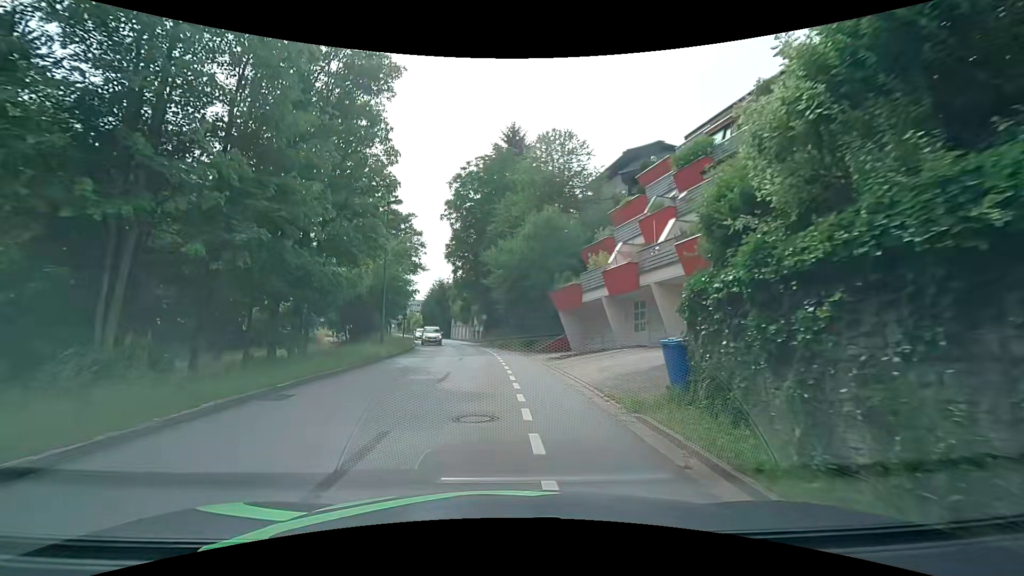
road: tertiary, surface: asphalt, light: Day
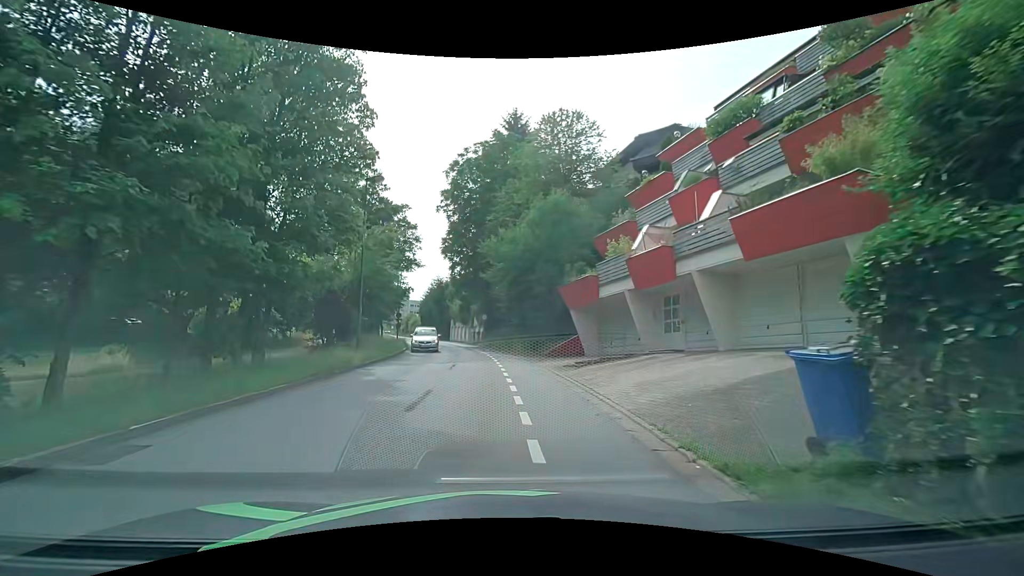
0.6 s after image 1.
(0.0, +4.3) m; 0°
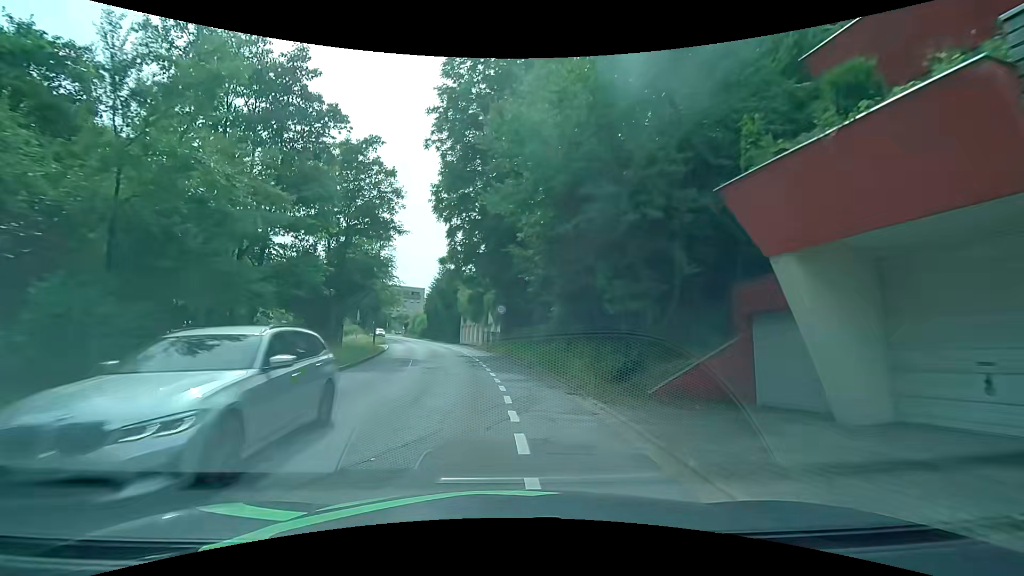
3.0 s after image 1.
(-0.3, +17.6) m; -4°
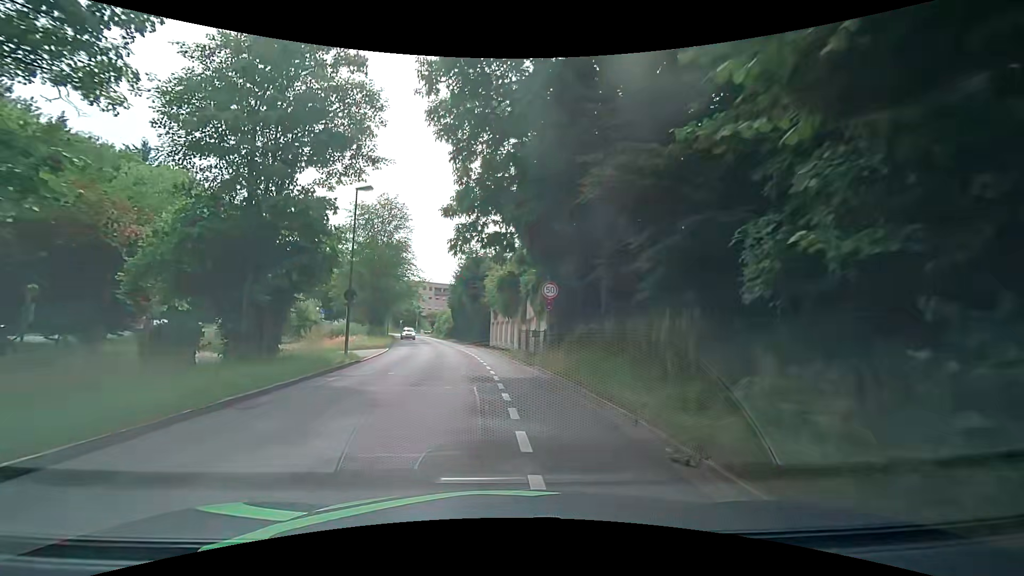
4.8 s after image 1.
(-0.2, +14.1) m; -4°
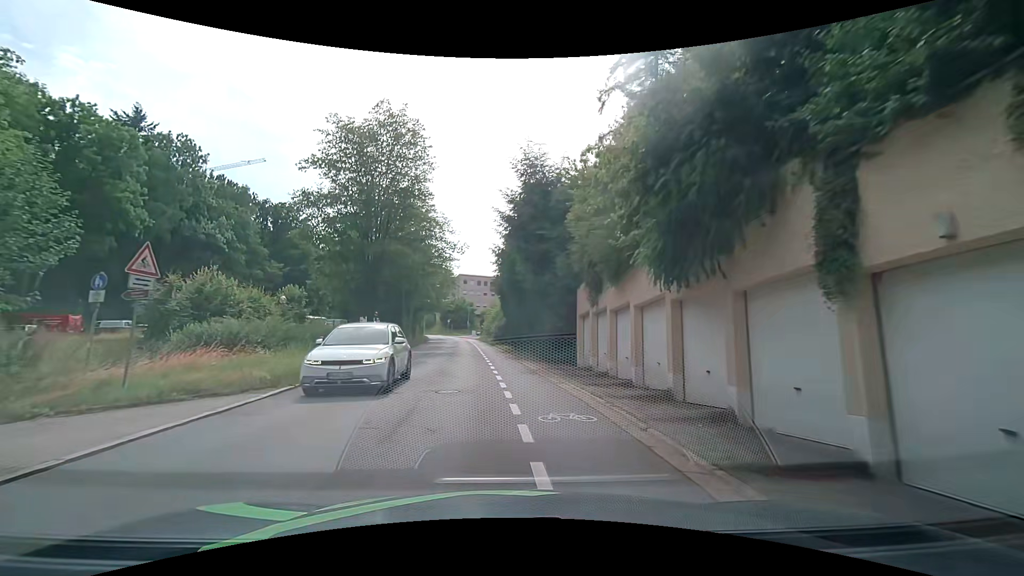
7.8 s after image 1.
(-1.4, +25.7) m; -5°
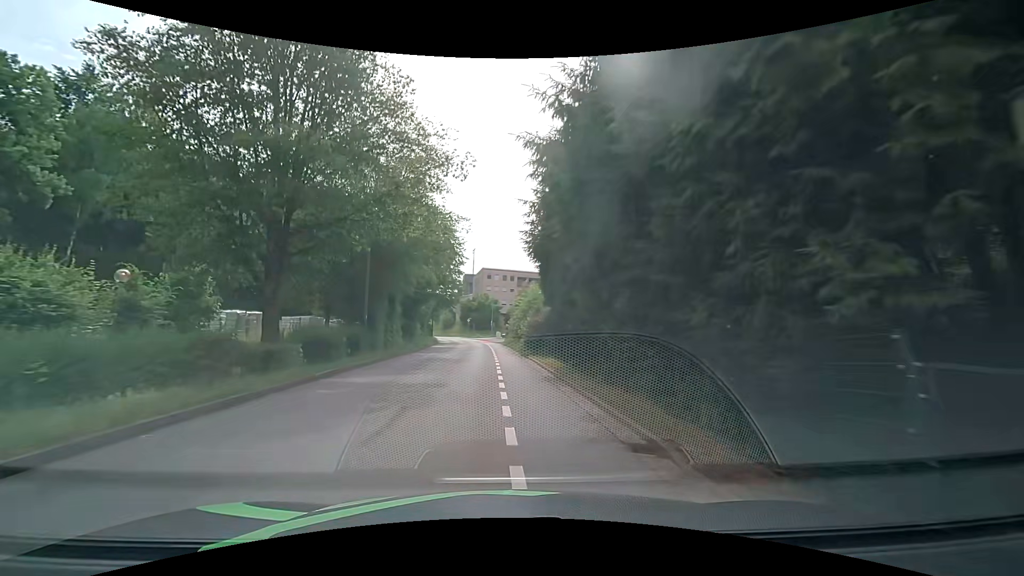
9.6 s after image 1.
(-0.9, +18.4) m; -5°
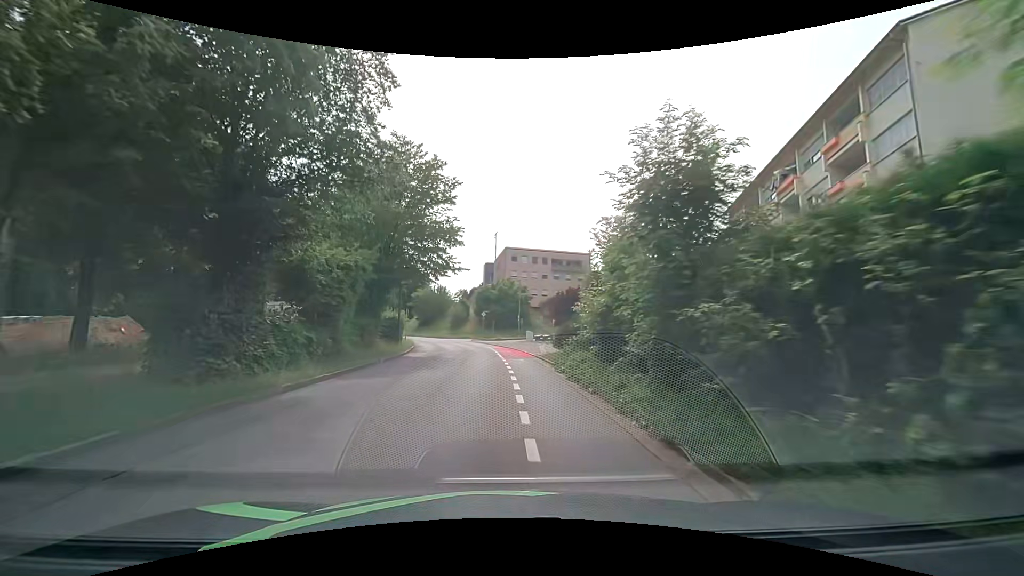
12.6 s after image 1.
(-0.9, +32.9) m; -2°
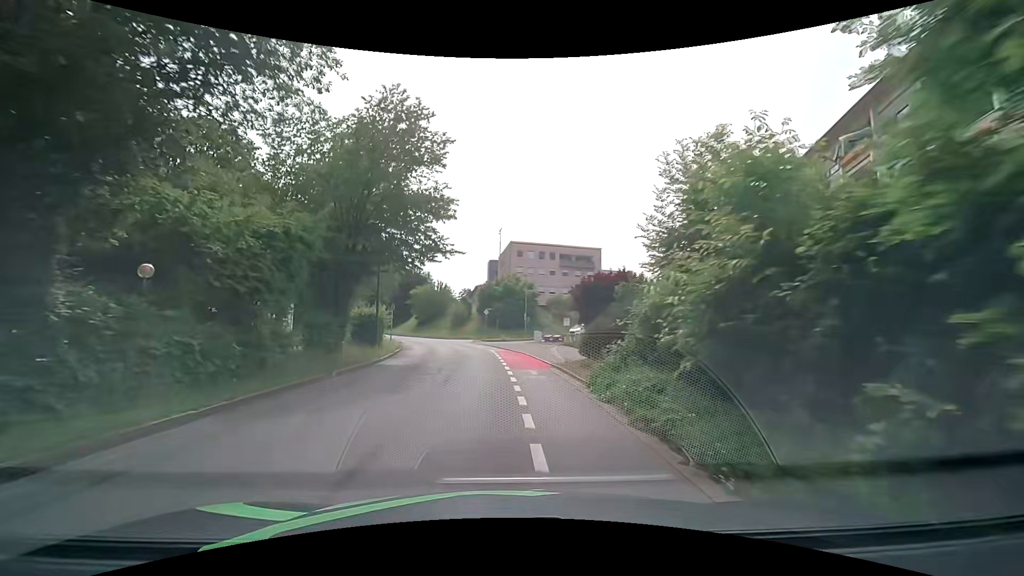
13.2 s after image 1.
(-0.1, +6.5) m; -1°
(0, +10) (0, +20) (-1, +30) (-3, +40) (-5, +50) (-9, +59) (-12, +68) (-16, +77) (-20, +87) (-24, +96) m
